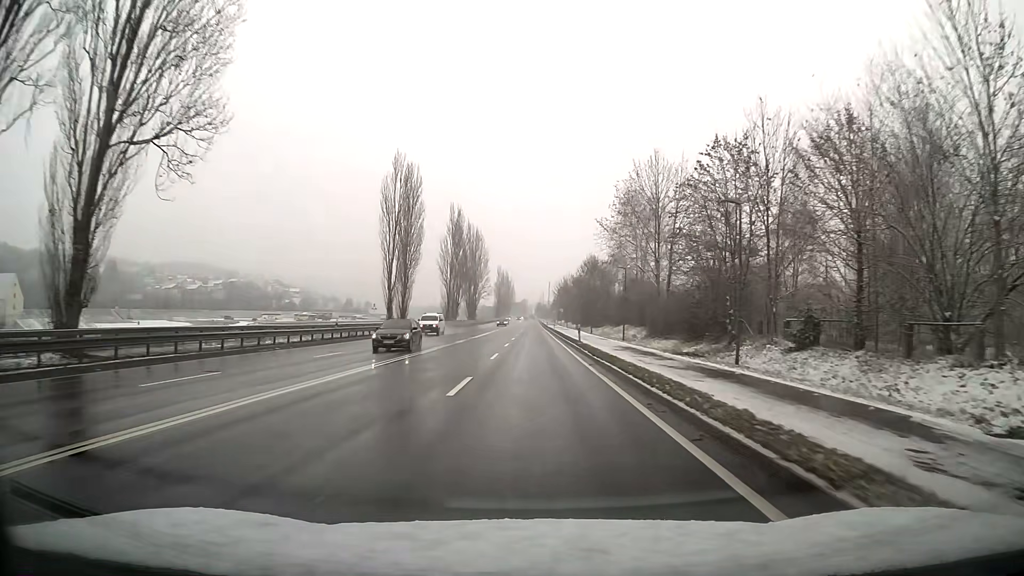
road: primary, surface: asphalt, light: Day
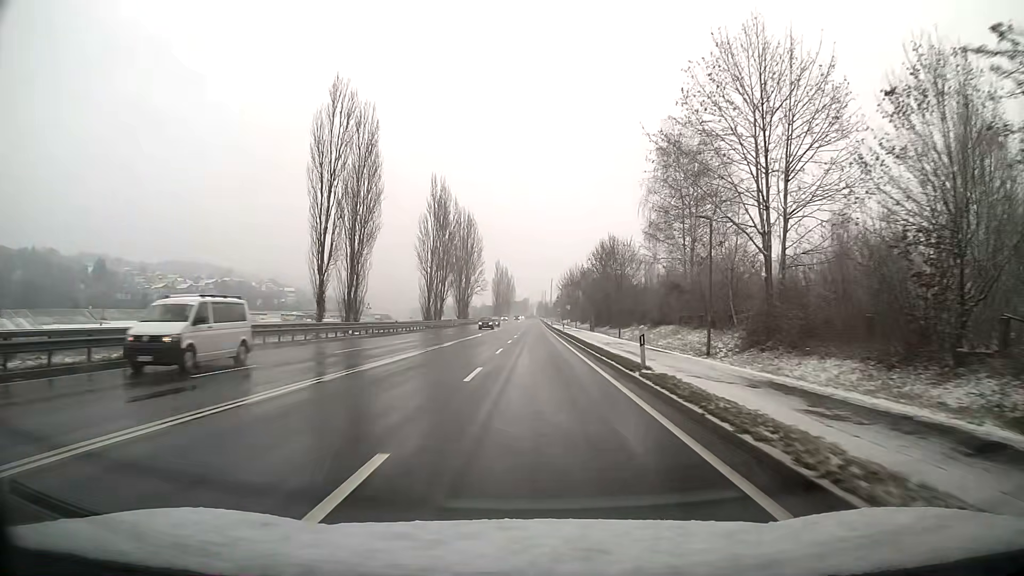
(0.0, +21.7) m; 0°
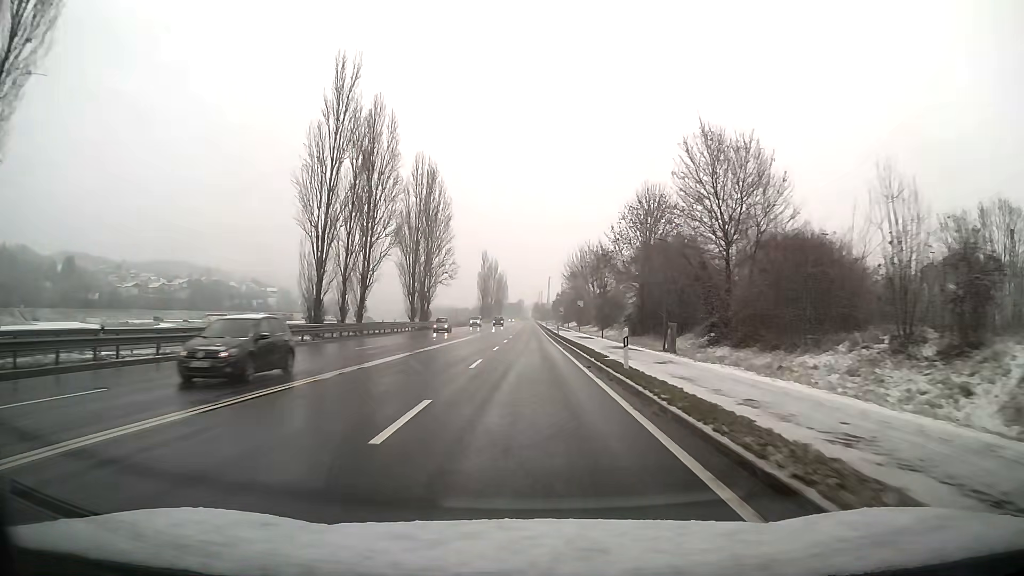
(+0.1, +43.6) m; 0°
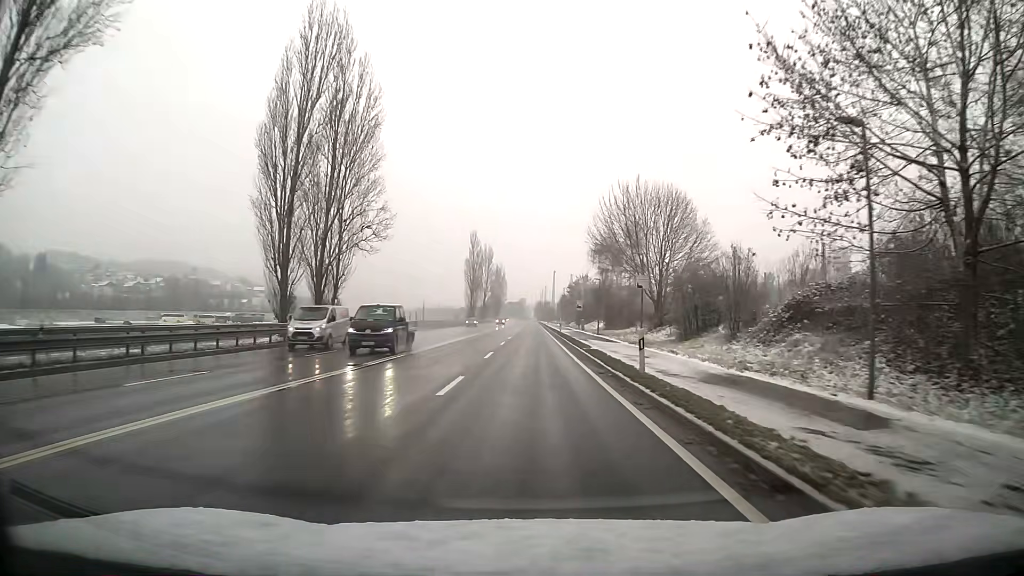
(-0.1, +43.6) m; 0°
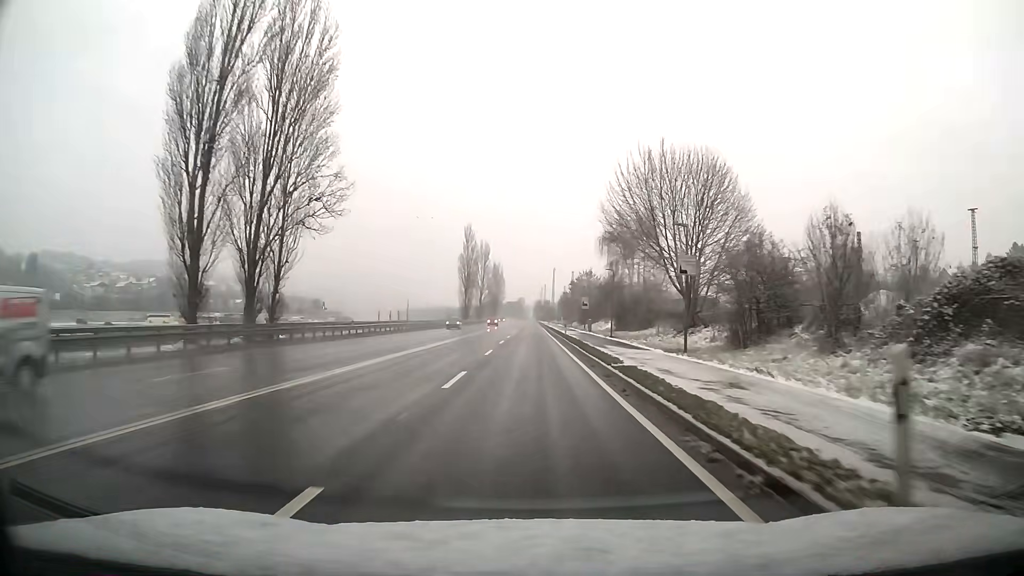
(0.0, +10.9) m; 0°
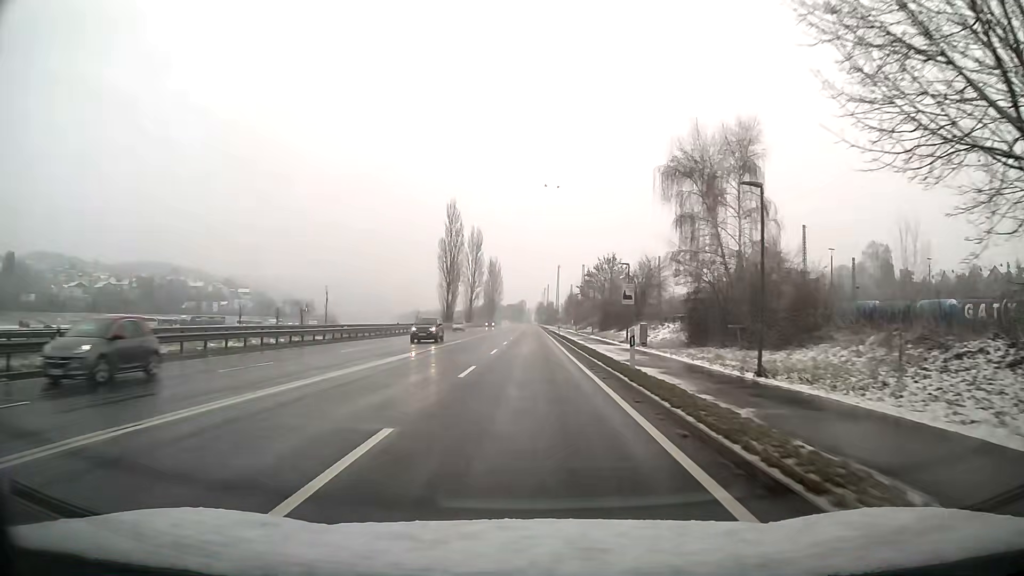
(0.0, +32.6) m; 0°
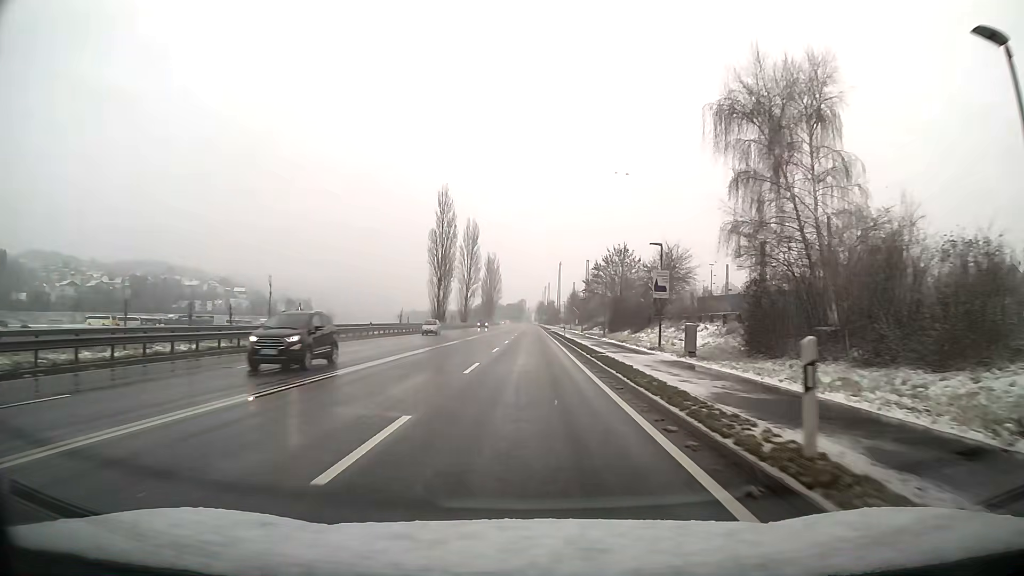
(0.0, +10.8) m; 0°
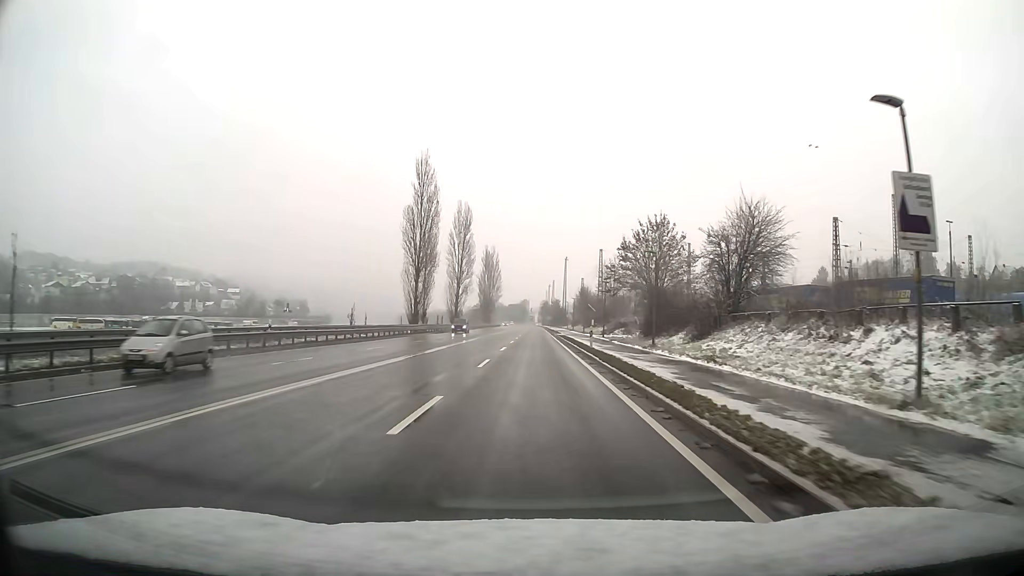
(0.0, +21.6) m; 0°
